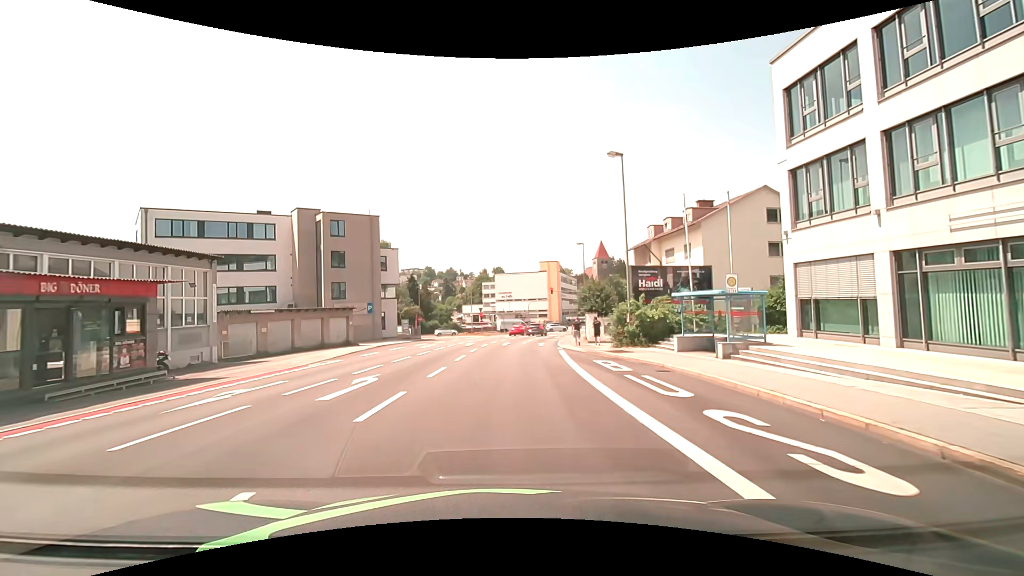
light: Day
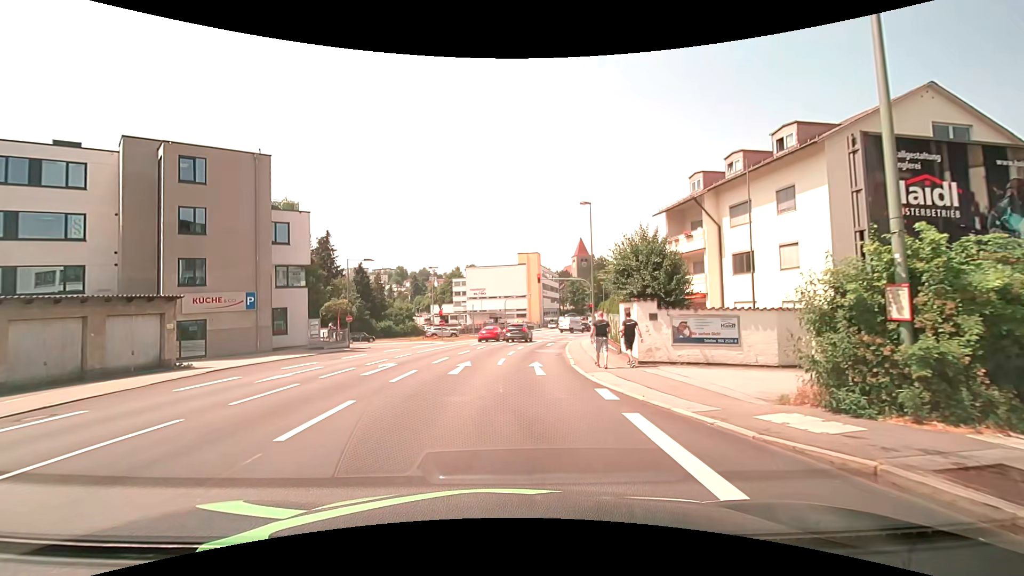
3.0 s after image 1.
(+0.4, +19.0) m; +2°
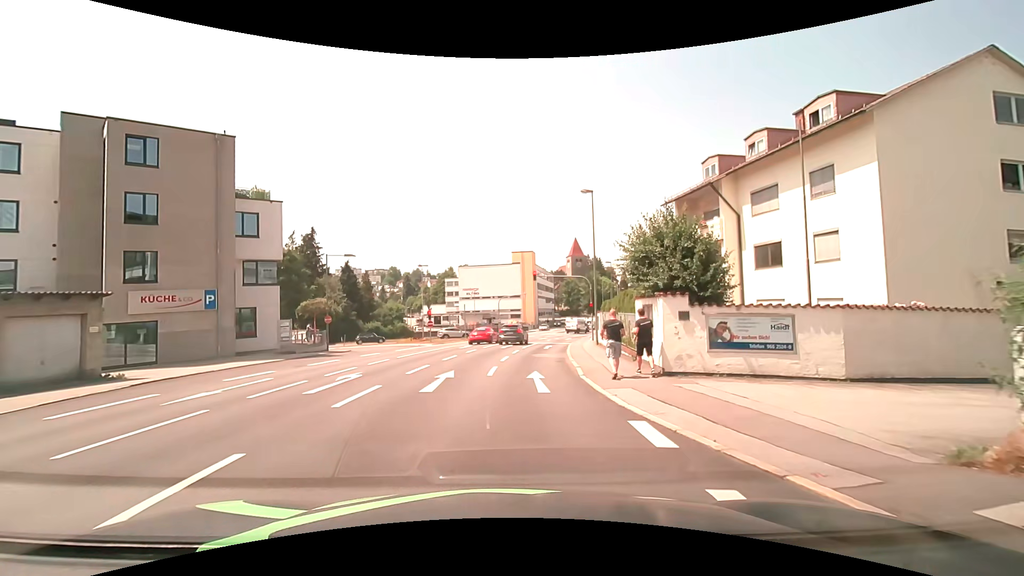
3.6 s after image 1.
(+0.1, +3.5) m; +2°
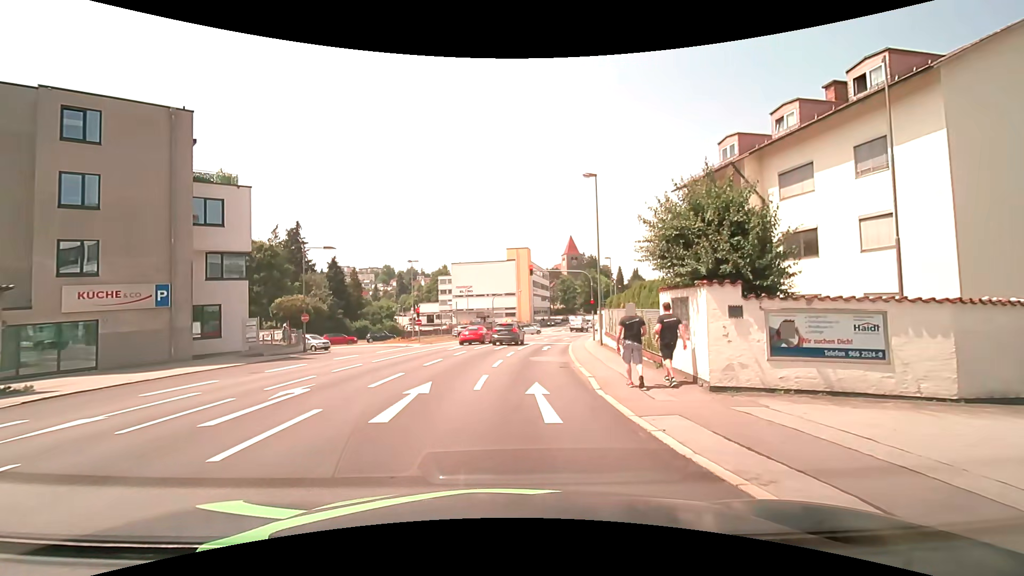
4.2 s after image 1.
(0.0, +3.3) m; +1°
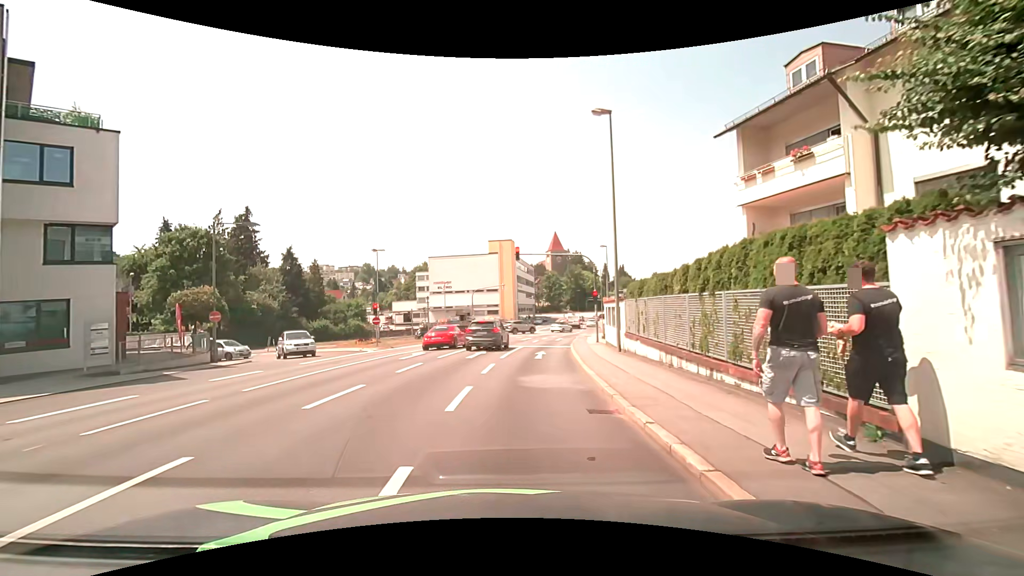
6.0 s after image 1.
(+0.1, +8.6) m; +1°
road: tertiary_link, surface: asphalt
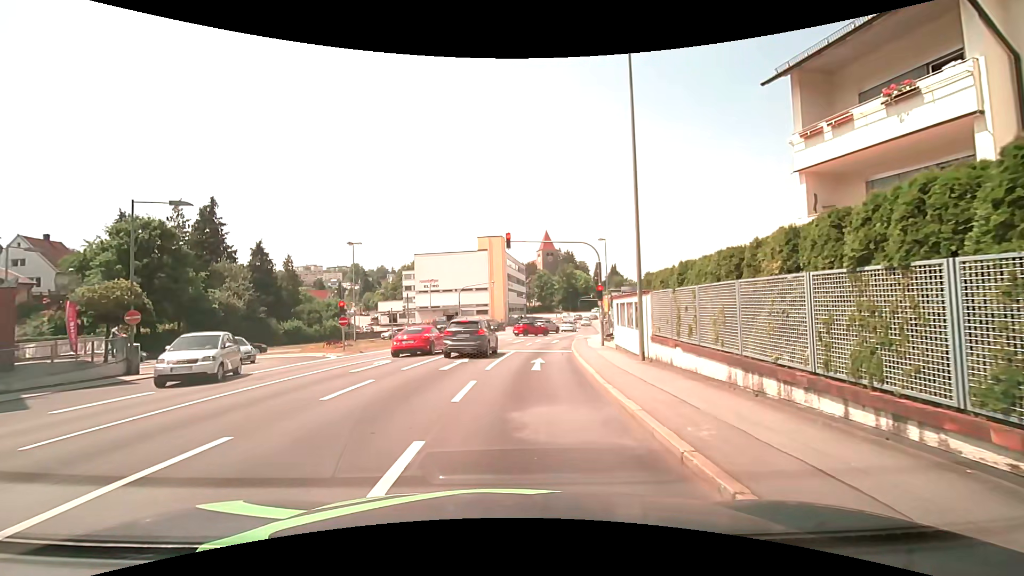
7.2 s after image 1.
(+0.1, +4.9) m; +1°
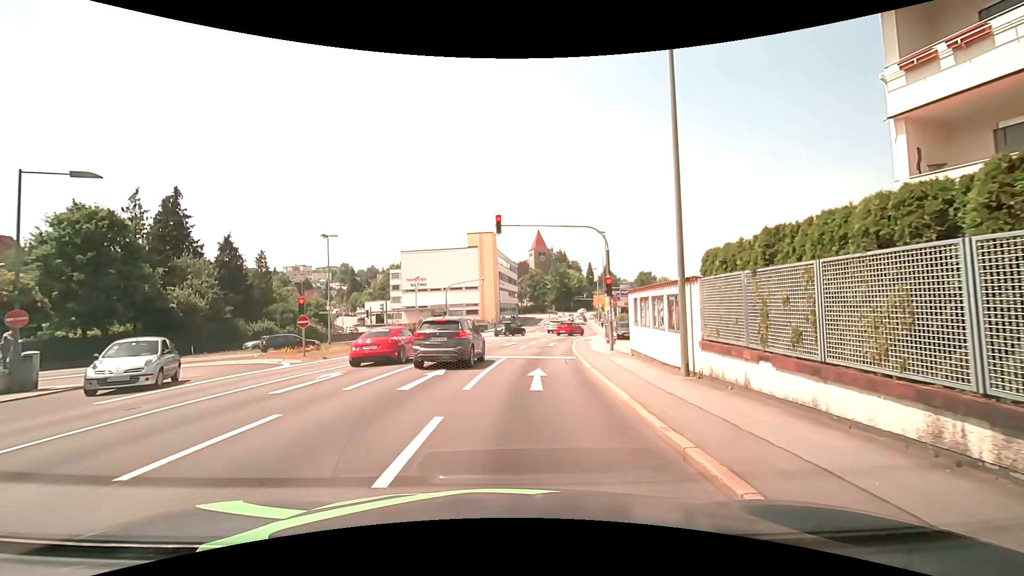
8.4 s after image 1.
(+0.1, +4.5) m; +3°
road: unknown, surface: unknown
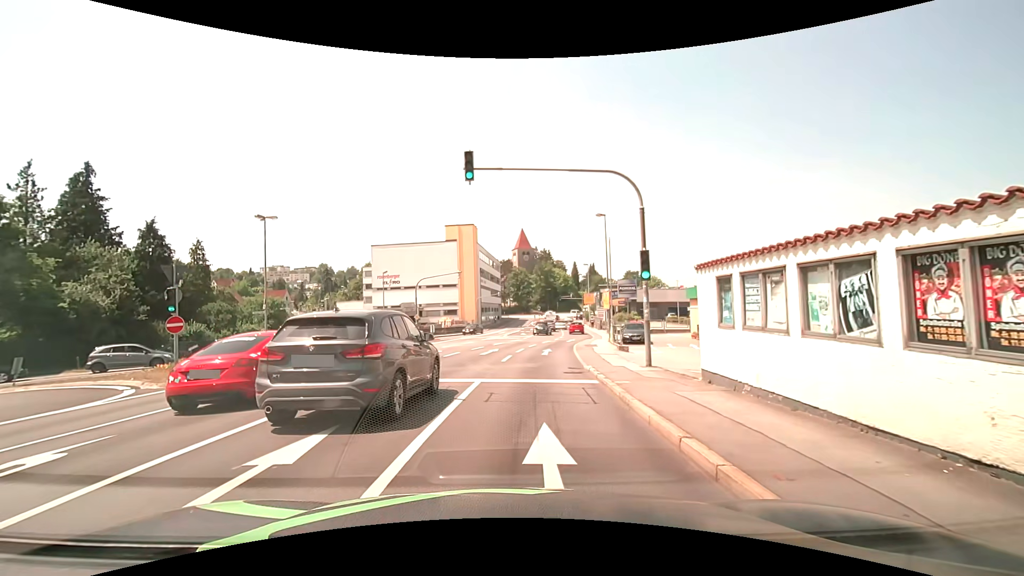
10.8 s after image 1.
(0.0, +8.3) m; 0°
(+1, +10) (+1, +20) (+3, +30) (+5, +40) (+7, +49) (+9, +59) (+10, +69) (+11, +79) (+12, +89) (+13, +99) m
